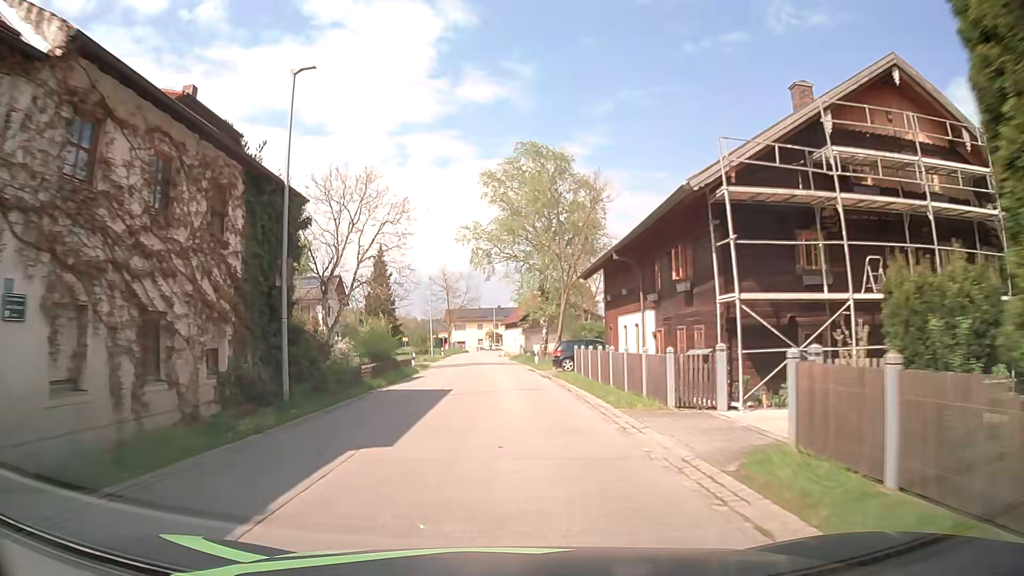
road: secondary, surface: asphalt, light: Day
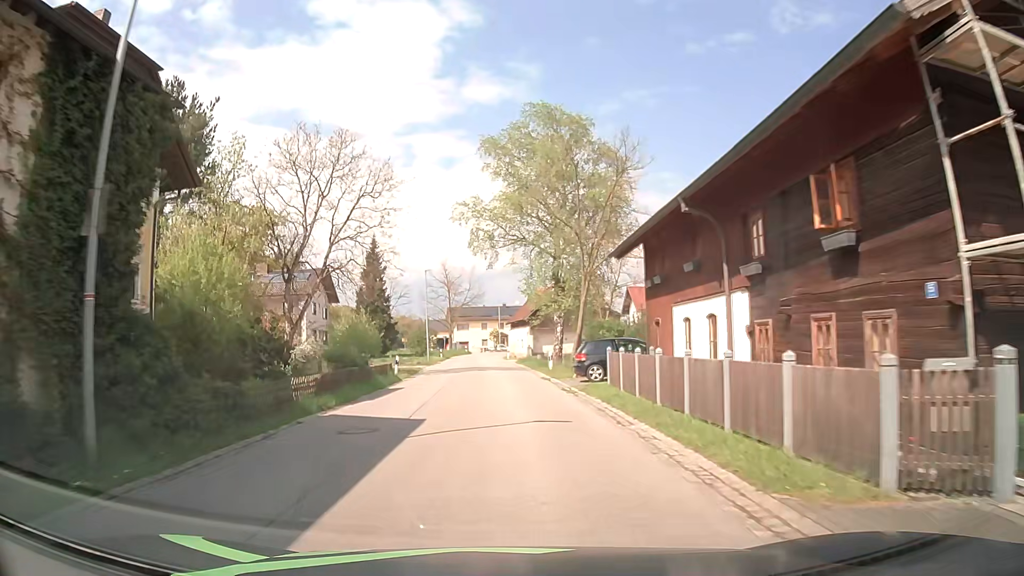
(0.0, +7.9) m; 0°
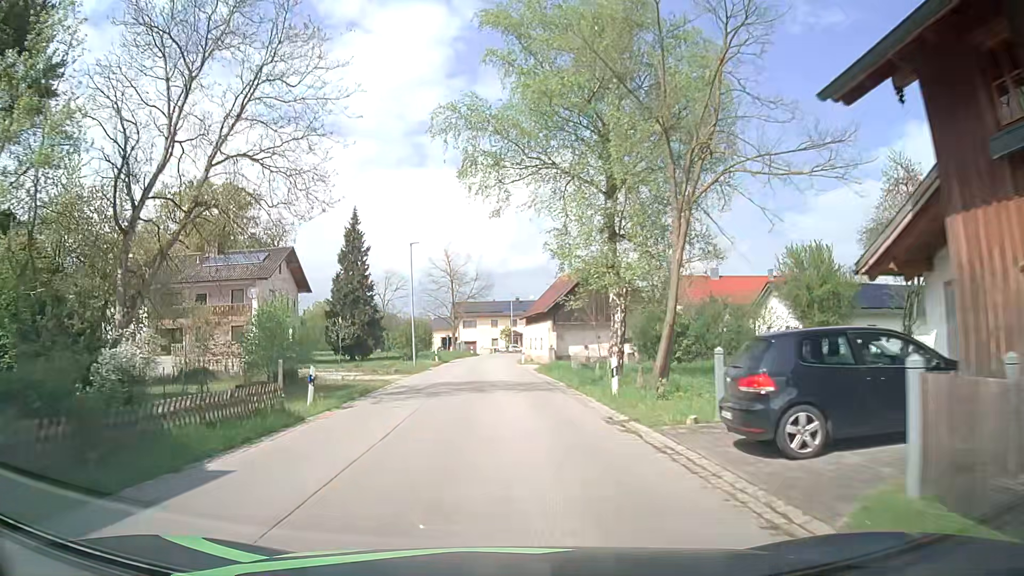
(-0.2, +15.8) m; -1°
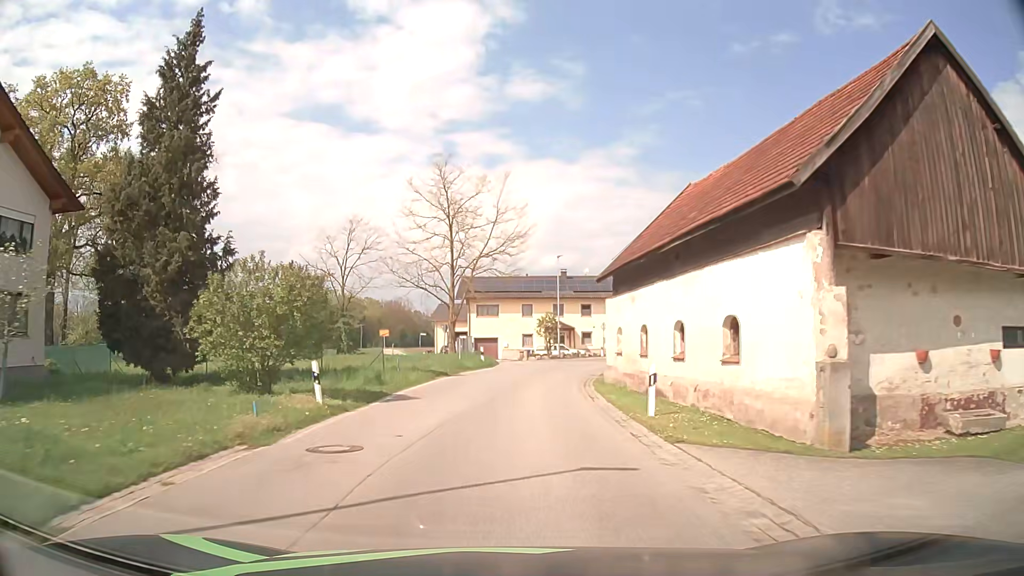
(-1.0, +39.5) m; -2°
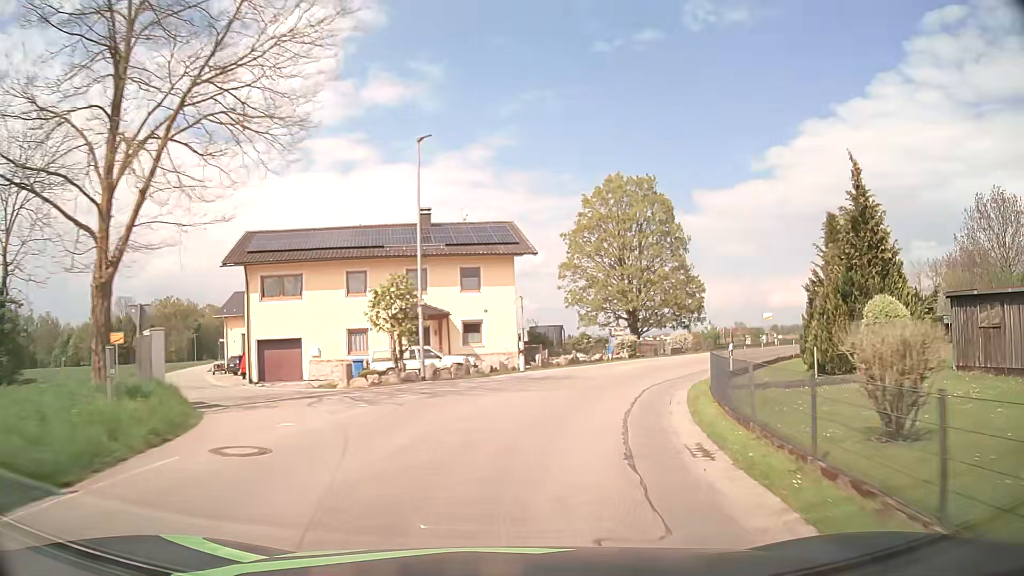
(+1.8, +31.5) m; +12°
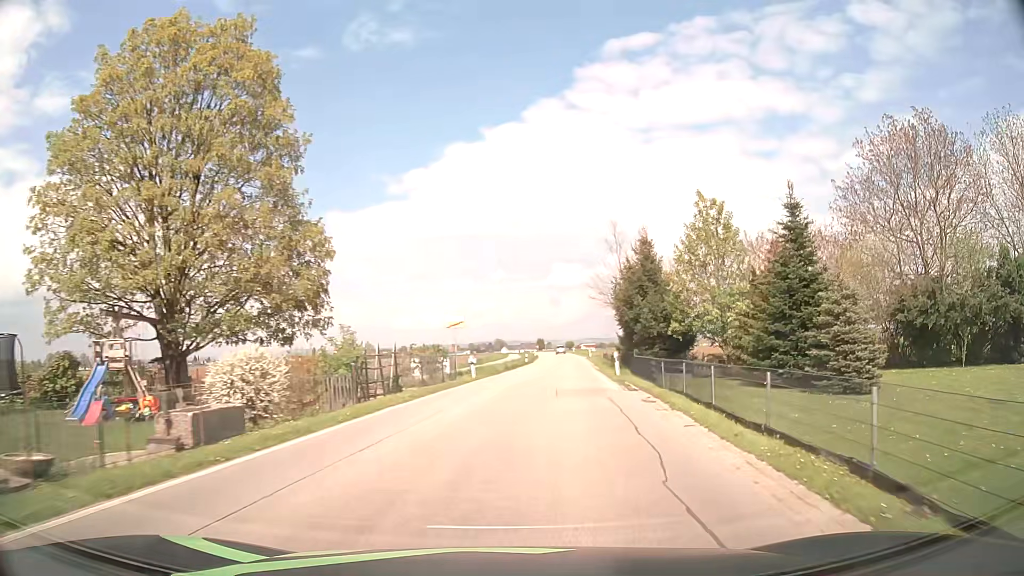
(+8.1, +29.6) m; +32°
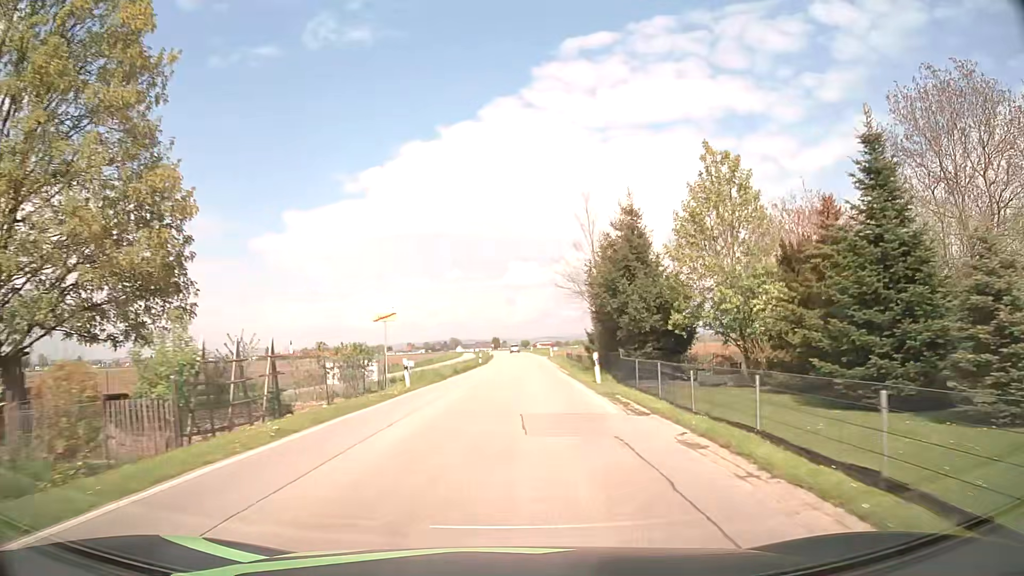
(+0.3, +7.7) m; +3°
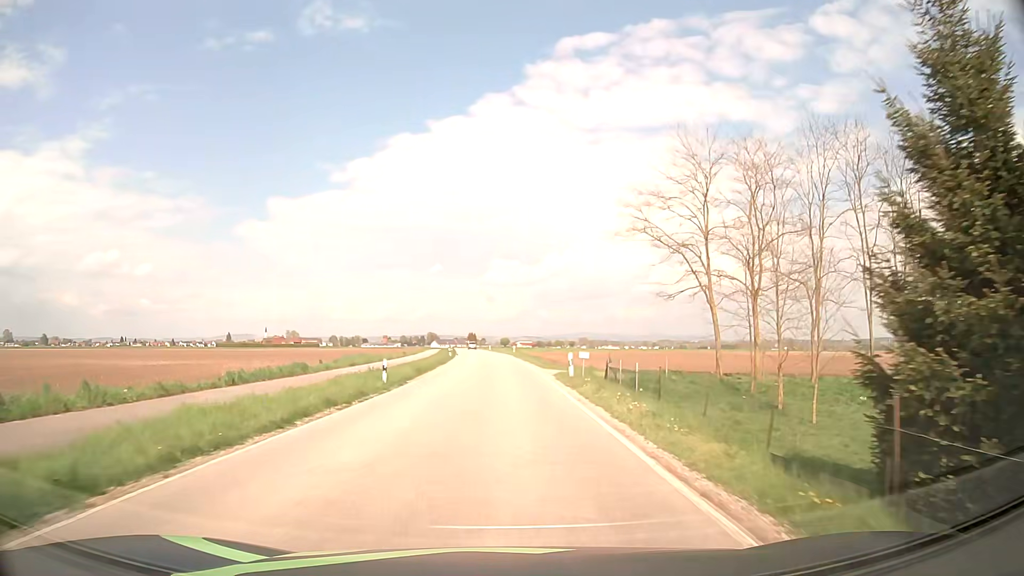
(+1.2, +39.3) m; +2°
(0, +10) (0, +20) (0, +30) (0, +40) (-1, +50) (-1, +60) (-1, +70) (-2, +80) (-3, +90) (-3, +100) m
